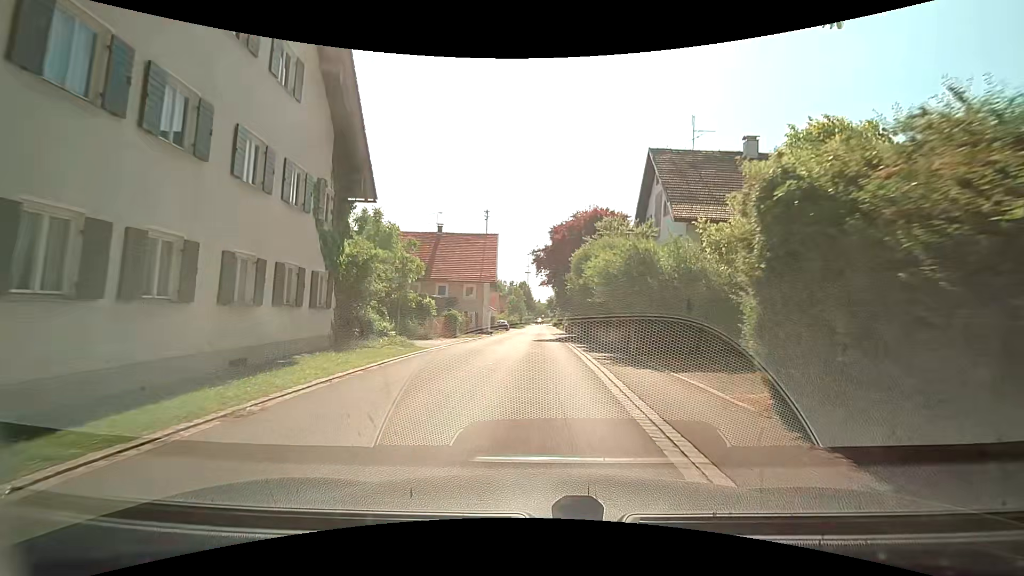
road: tertiary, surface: asphalt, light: Day
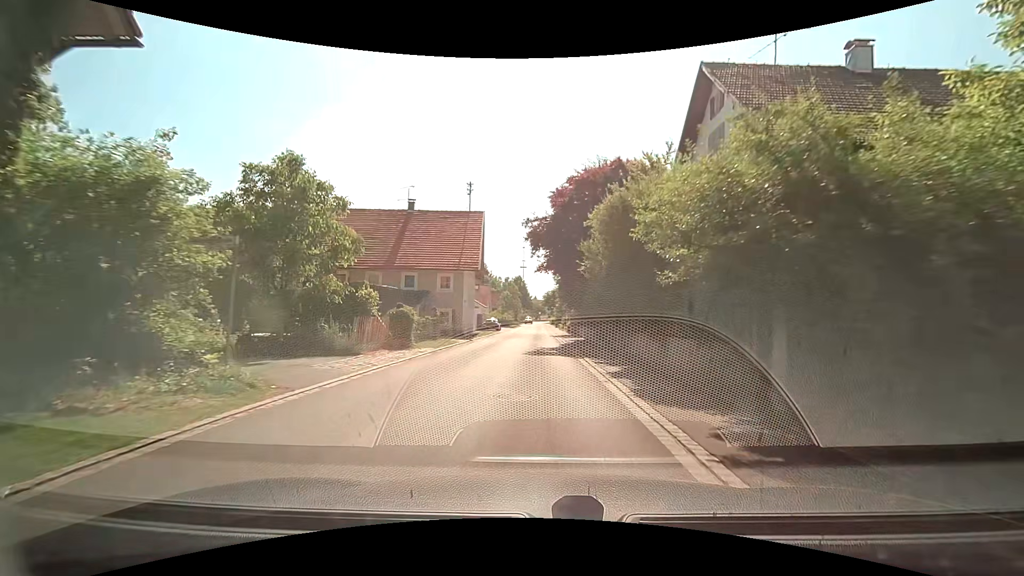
(+0.1, +10.8) m; +1°
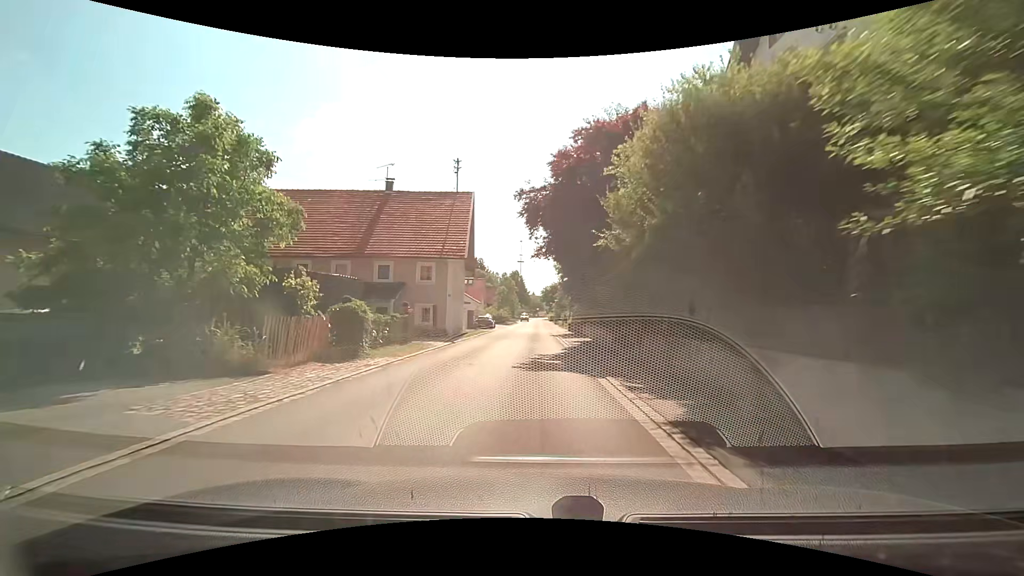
(0.0, +5.7) m; -1°
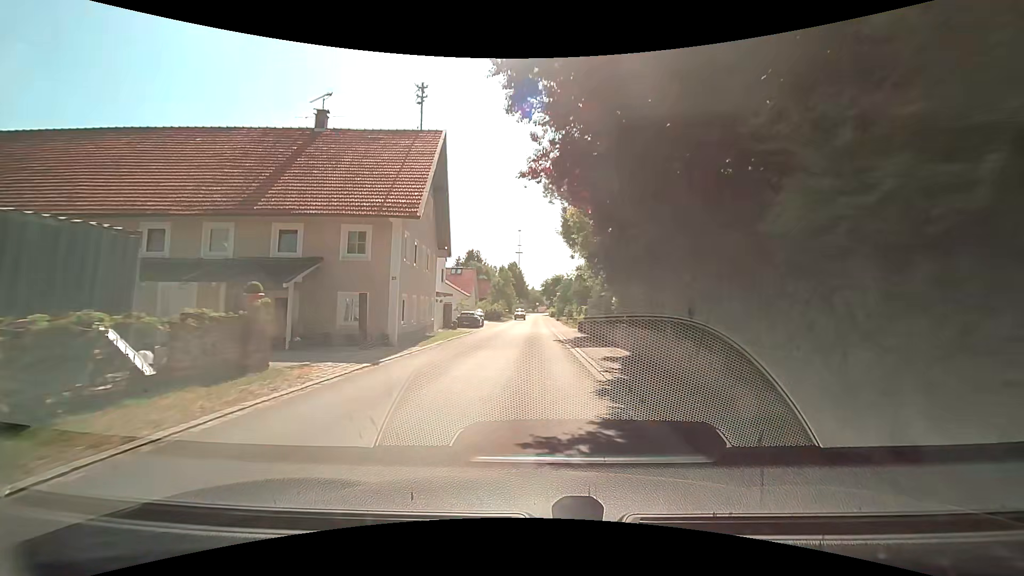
(+0.3, +11.9) m; +1°
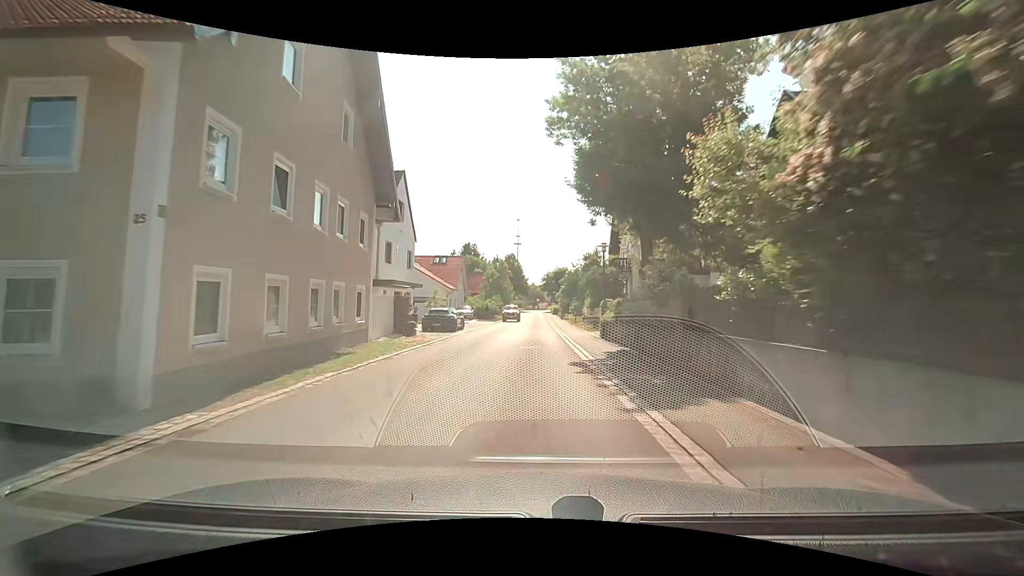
(0.0, +12.2) m; 0°
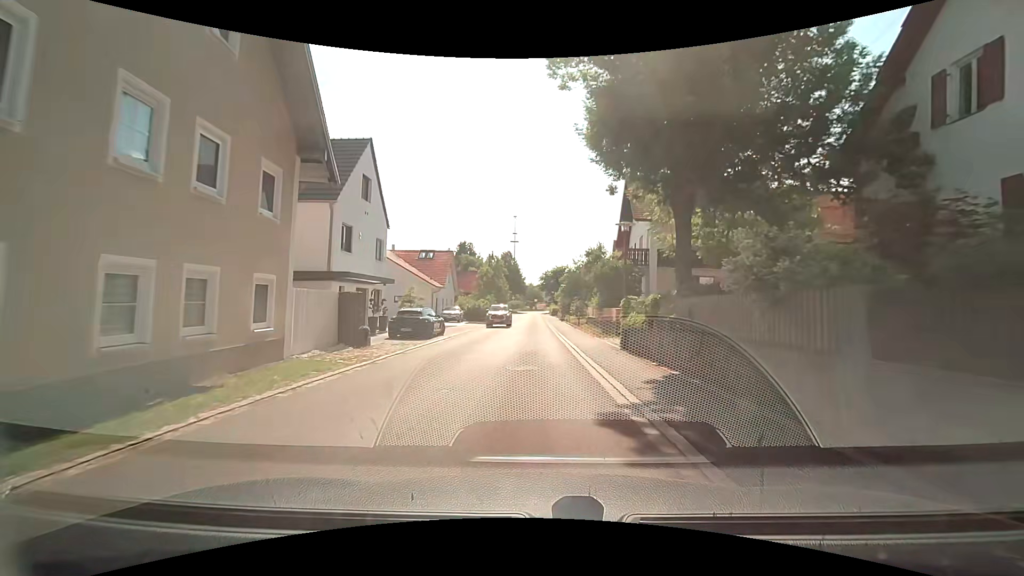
(+0.1, +6.2) m; +1°
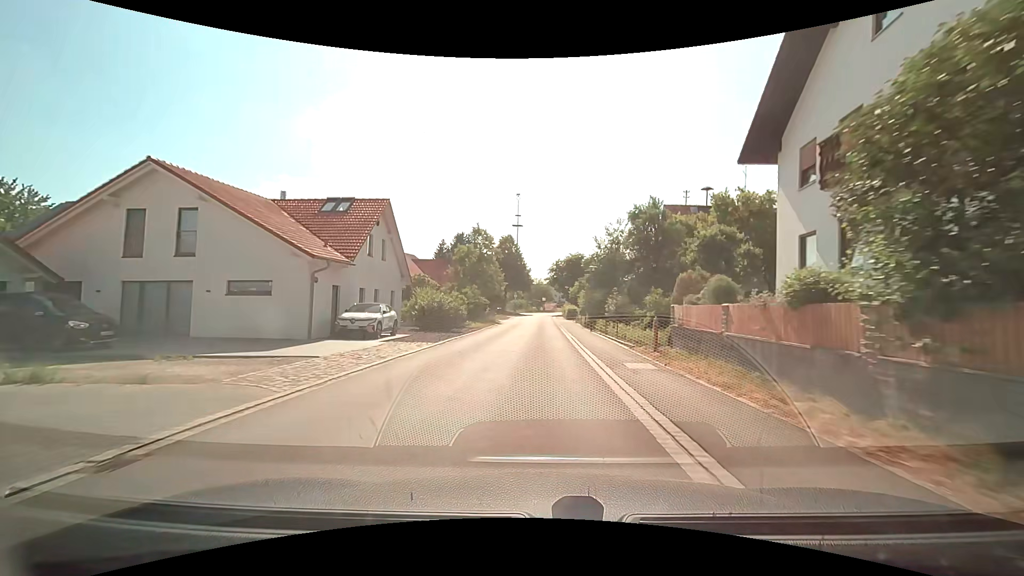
(-0.3, +25.5) m; -1°
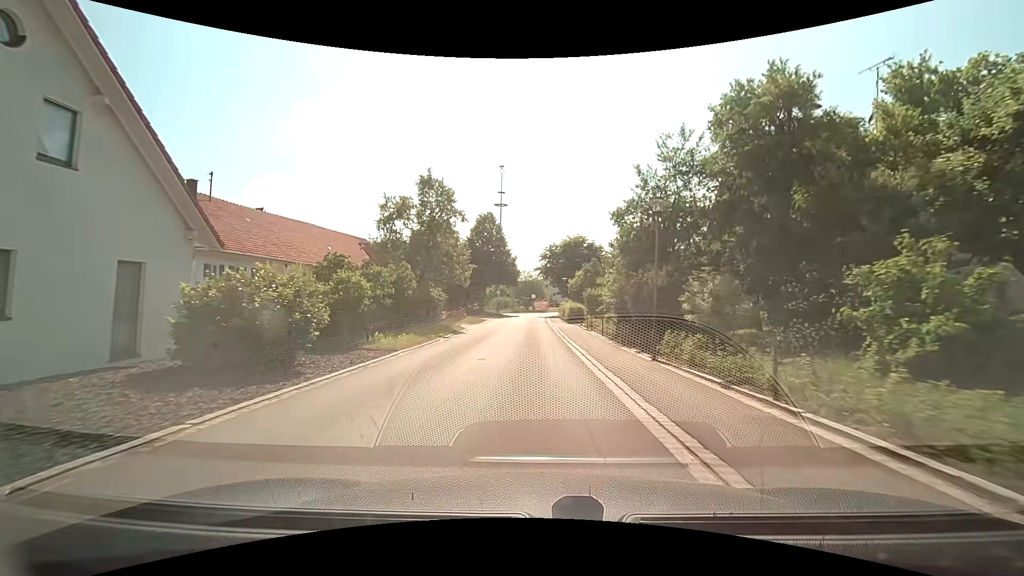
(-0.2, +19.8) m; +1°
(0, +10) (0, +20) (0, +30) (0, +40) (0, +50) (0, +60) (+1, +70) (+4, +80) (+7, +89) (+9, +99) m
